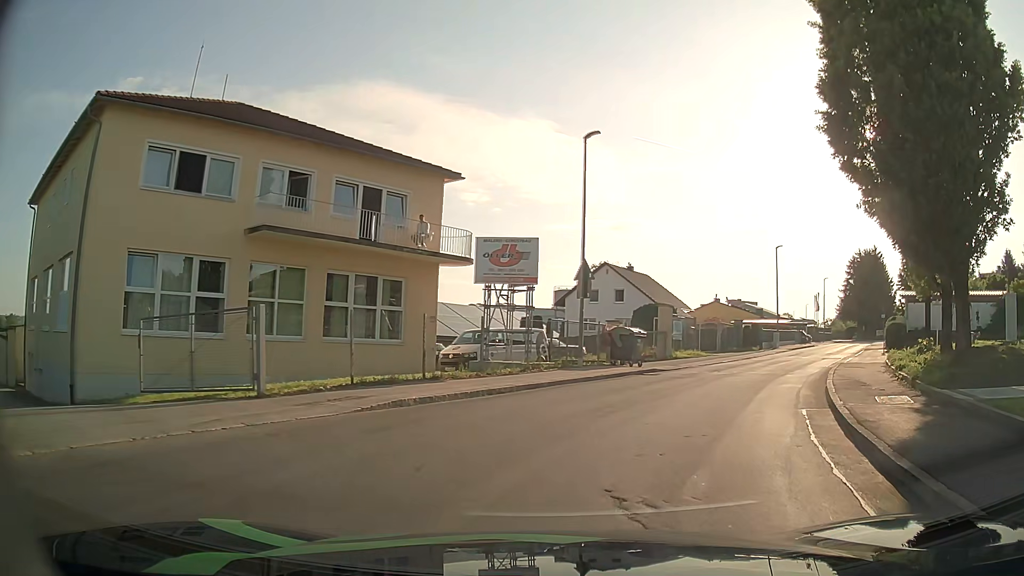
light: Day
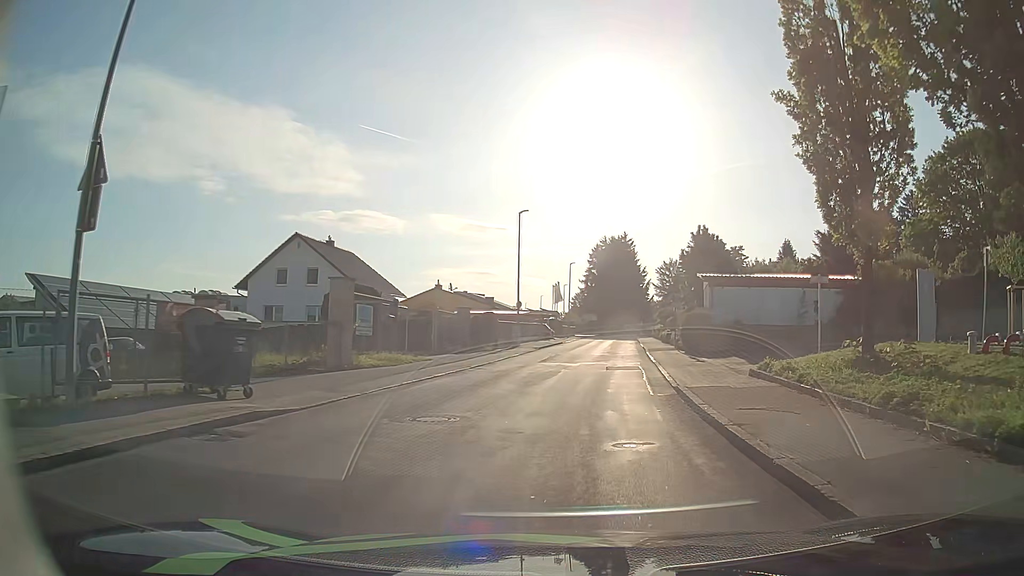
(+3.3, +14.1) m; +23°
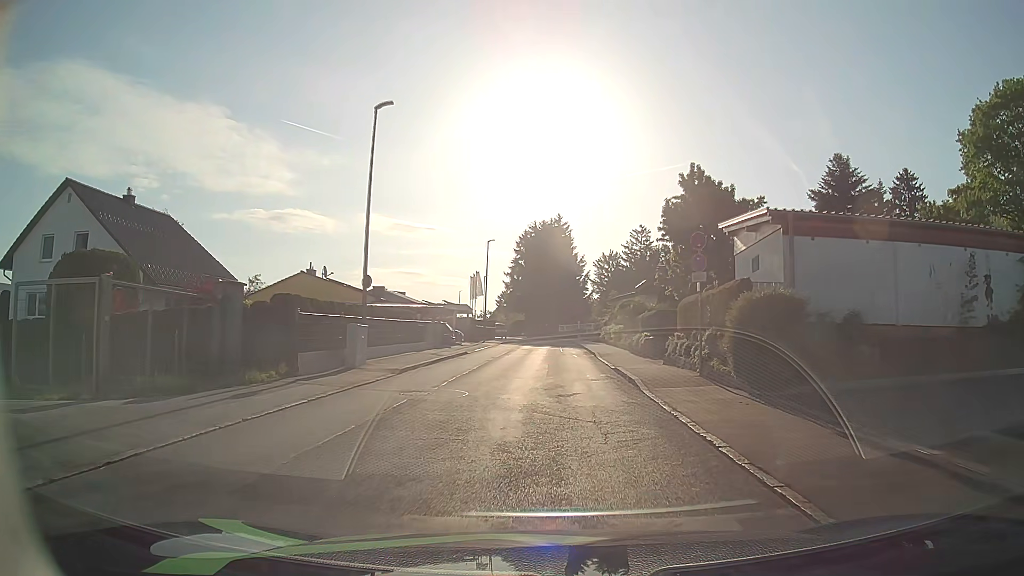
(+1.6, +20.6) m; +7°
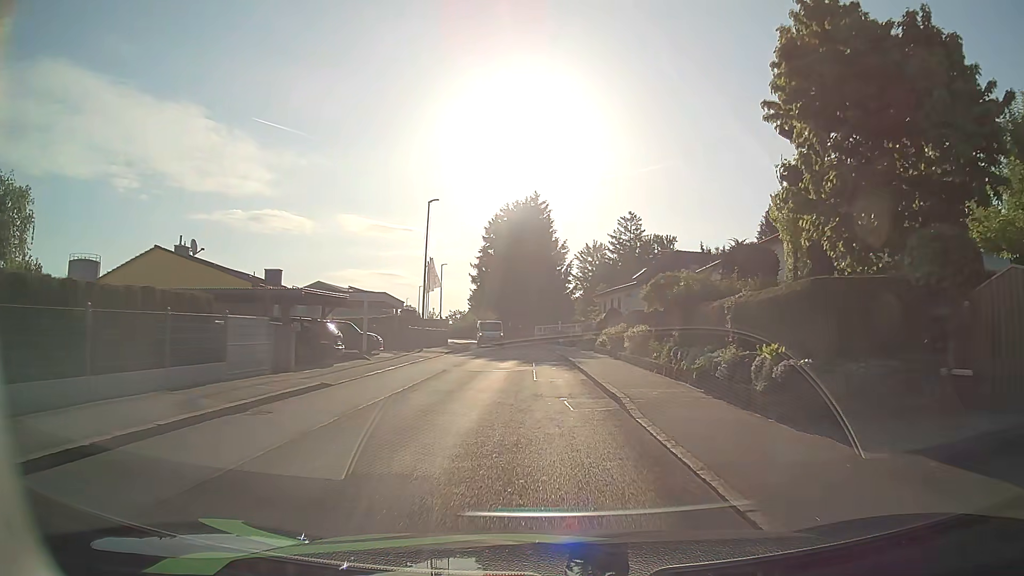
(+0.3, +18.6) m; +2°
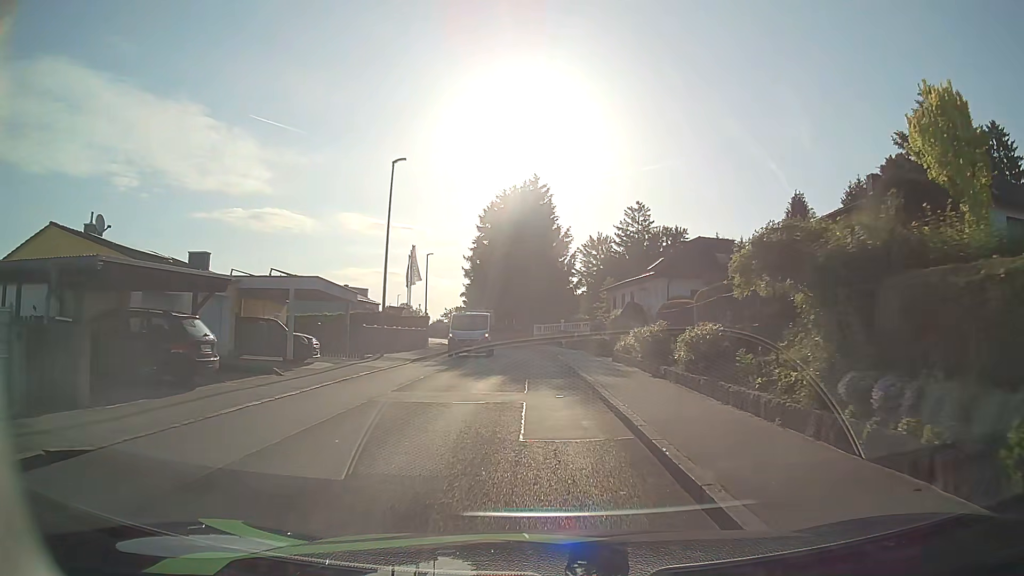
(-0.1, +9.3) m; 0°
(0, +10) (-1, +20) (-1, +30) (-2, +40) (-3, +50) (-4, +60) (-7, +69) (-10, +79) (-12, +89) (-15, +98) m
